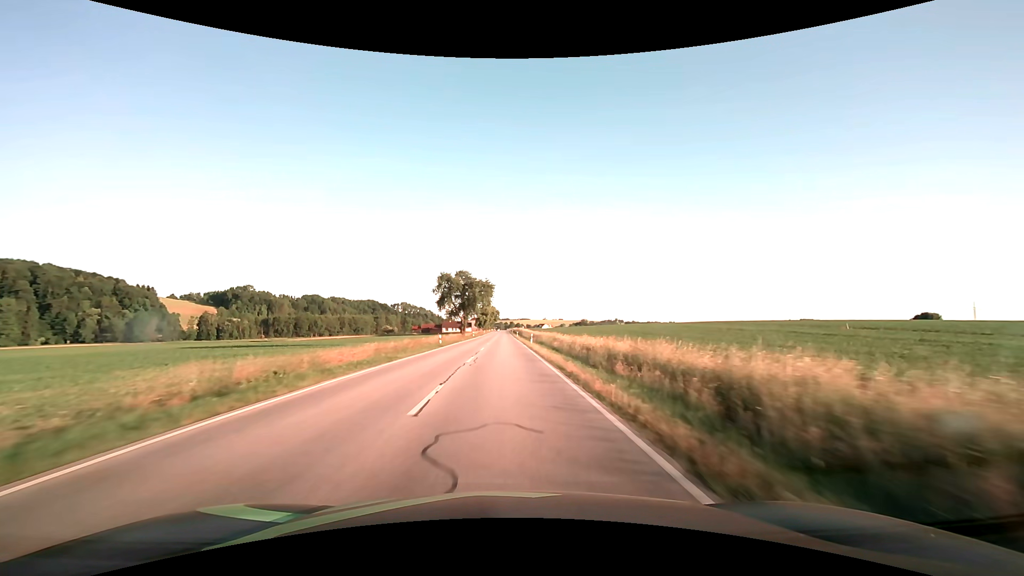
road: secondary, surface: asphalt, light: Day
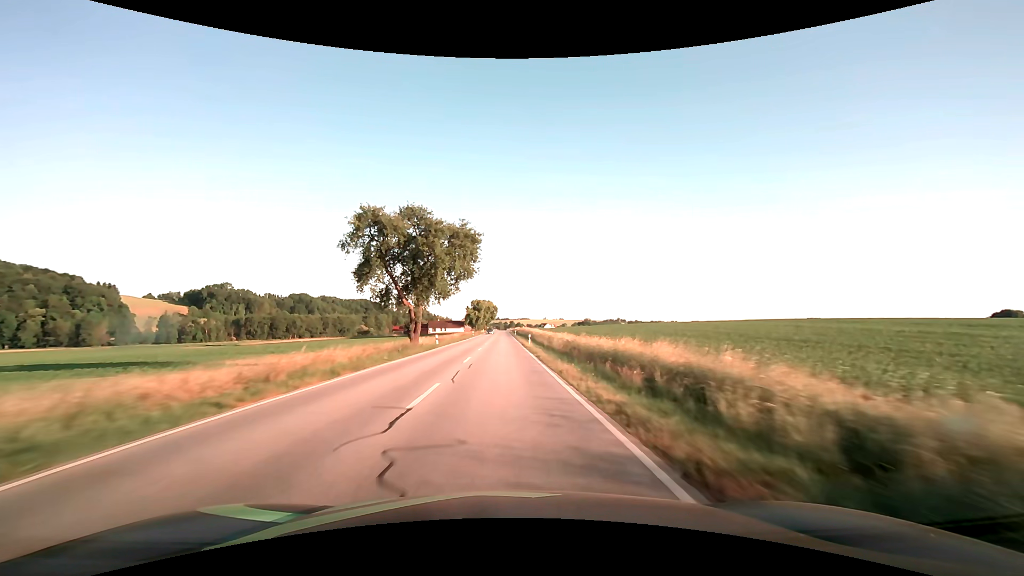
(0.0, +47.4) m; 0°
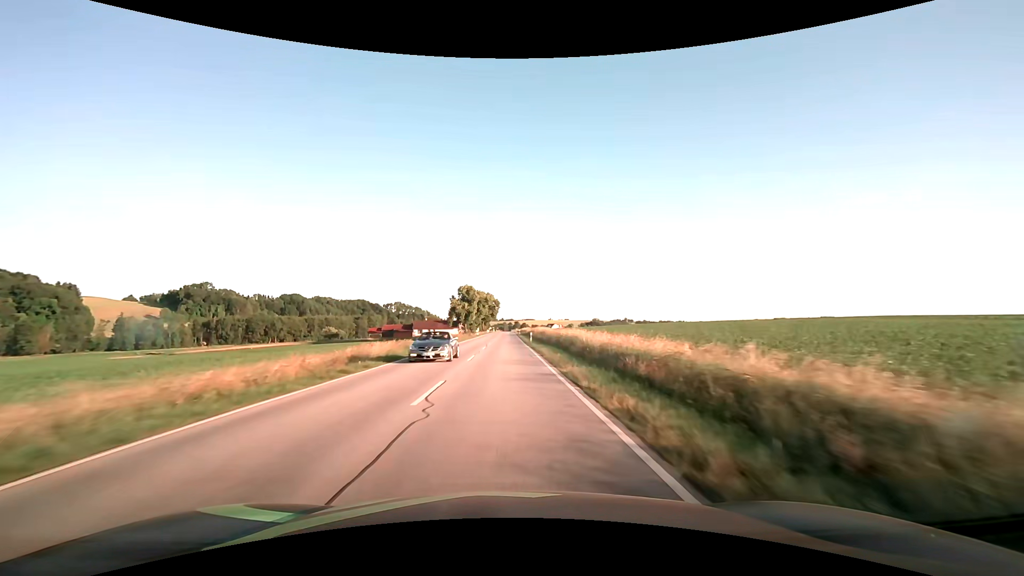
(-0.2, +47.4) m; -1°
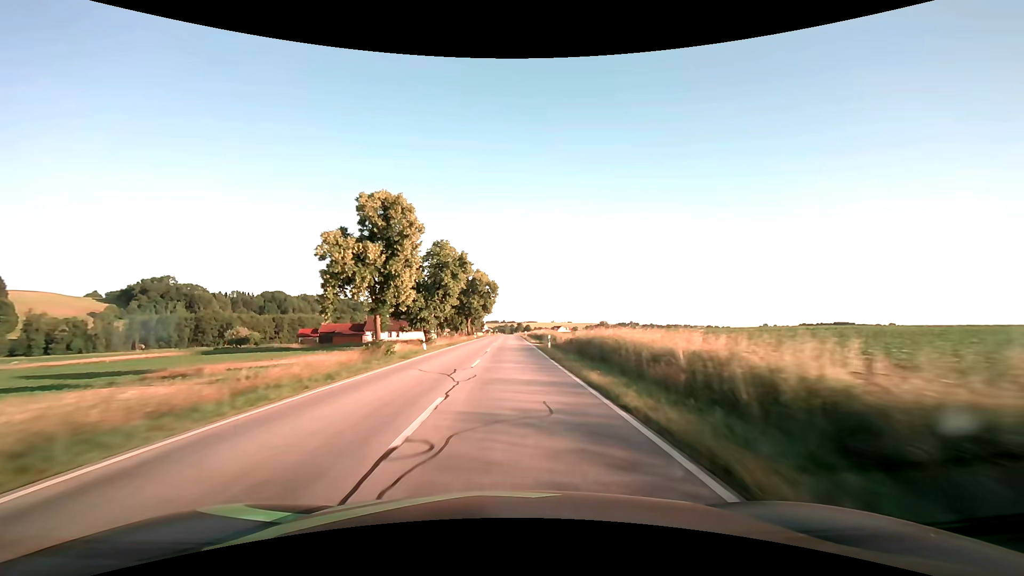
(-0.1, +63.1) m; 0°
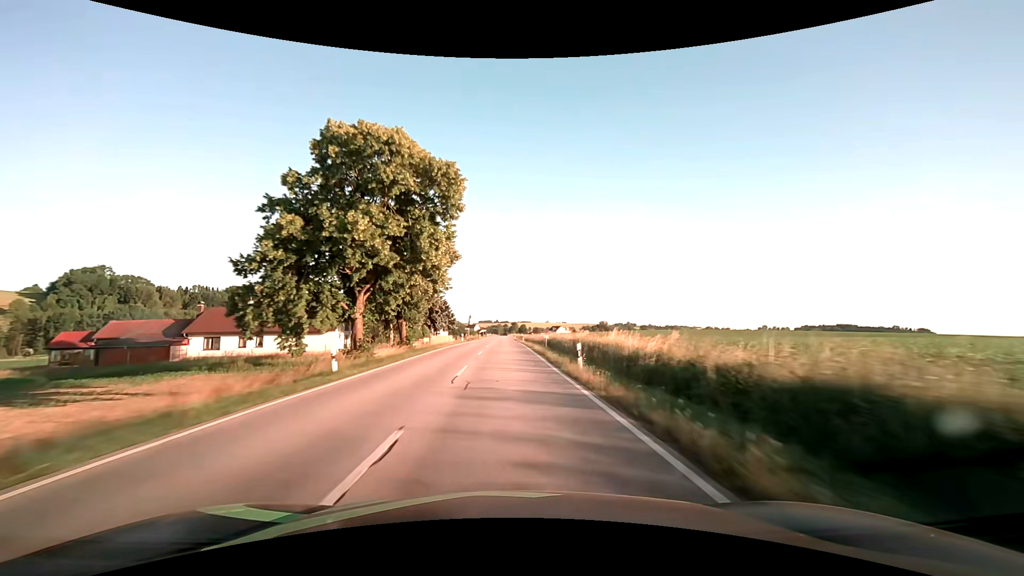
(+0.5, +63.1) m; +1°
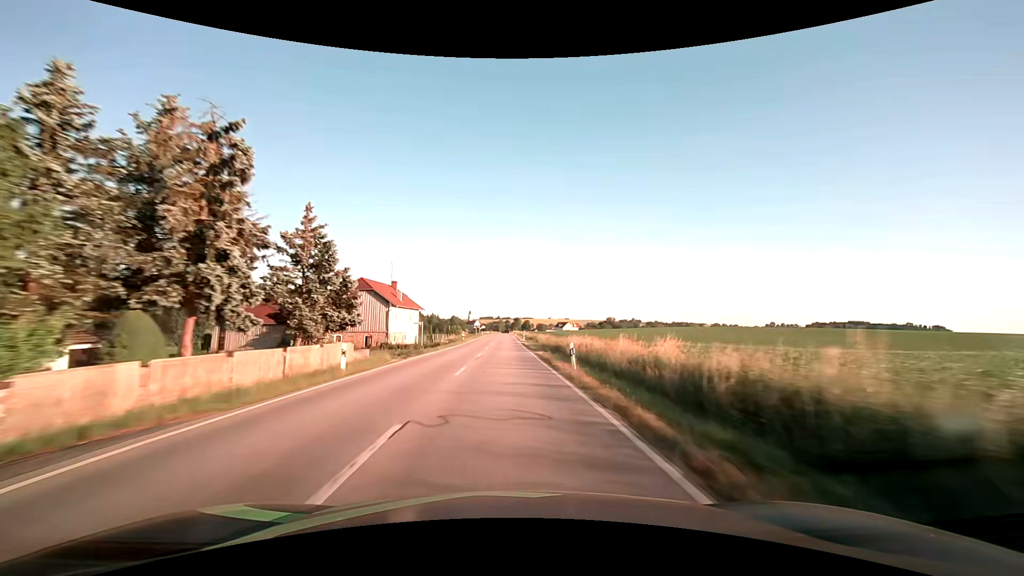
(0.0, +47.4) m; 0°
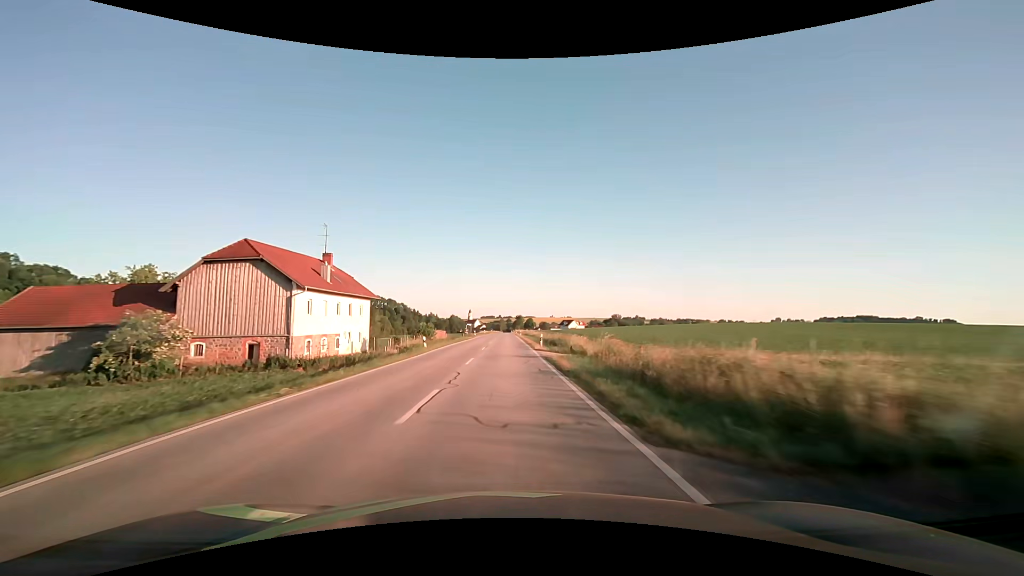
(+0.1, +31.7) m; 0°
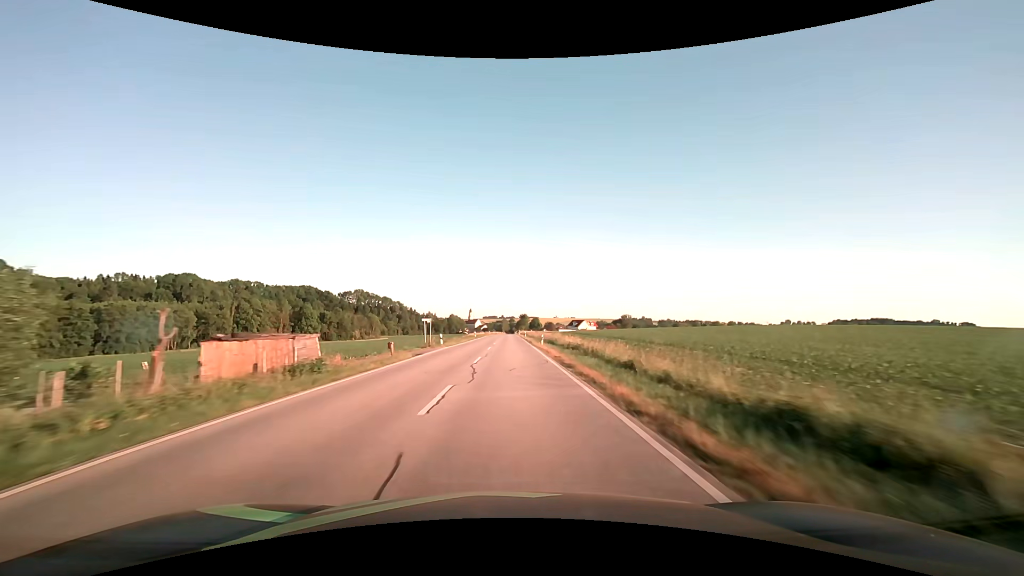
(-0.2, +47.6) m; 0°
(0, +10) (0, +20) (0, +30) (0, +40) (0, +50) (0, +60) (0, +70) (0, +80) (+1, +90) (+1, +100) m
